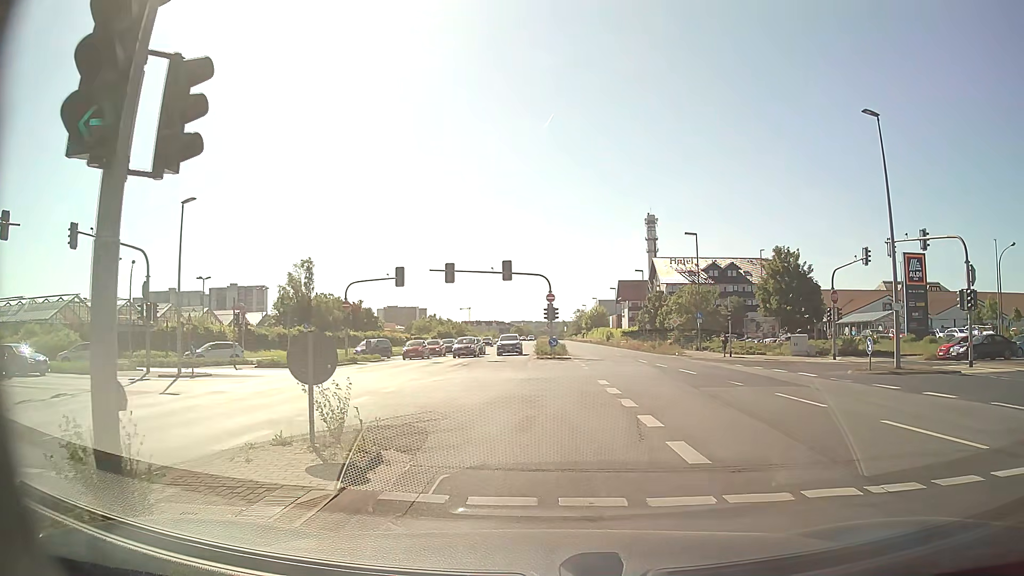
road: primary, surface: asphalt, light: Day
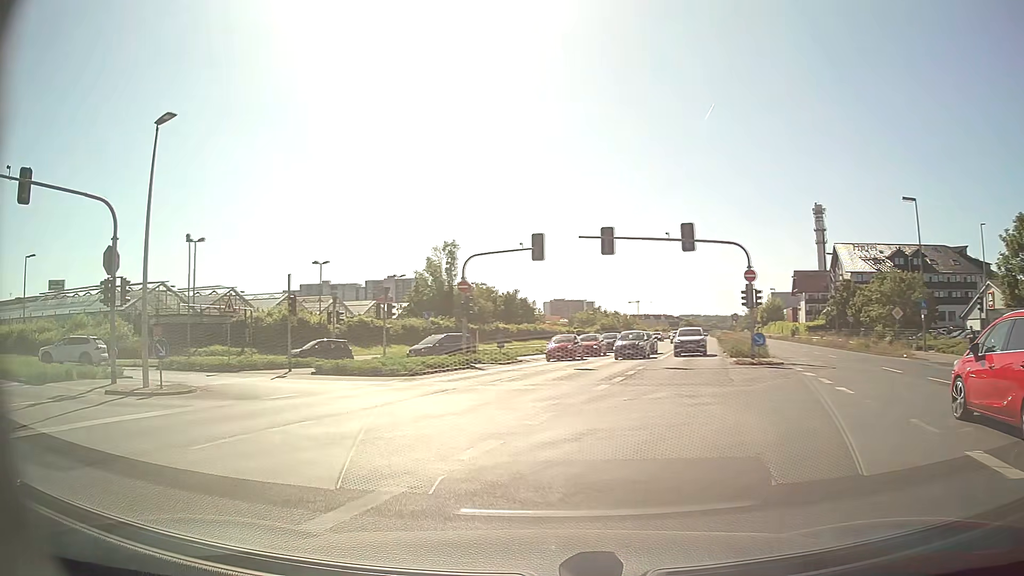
(-0.8, +13.9) m; -13°
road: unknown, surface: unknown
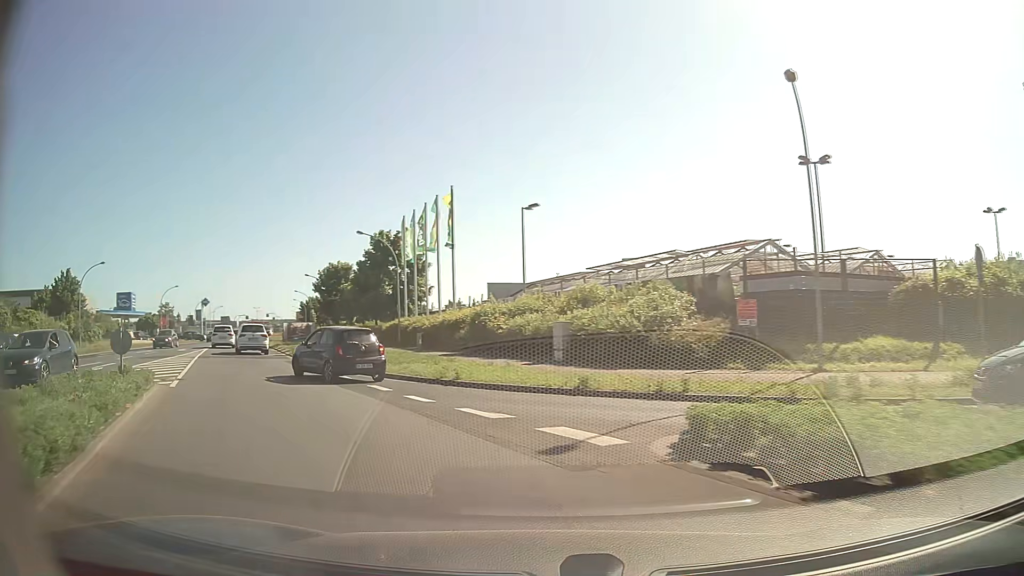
(-11.5, +23.0) m; -53°
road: tertiary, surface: asphalt
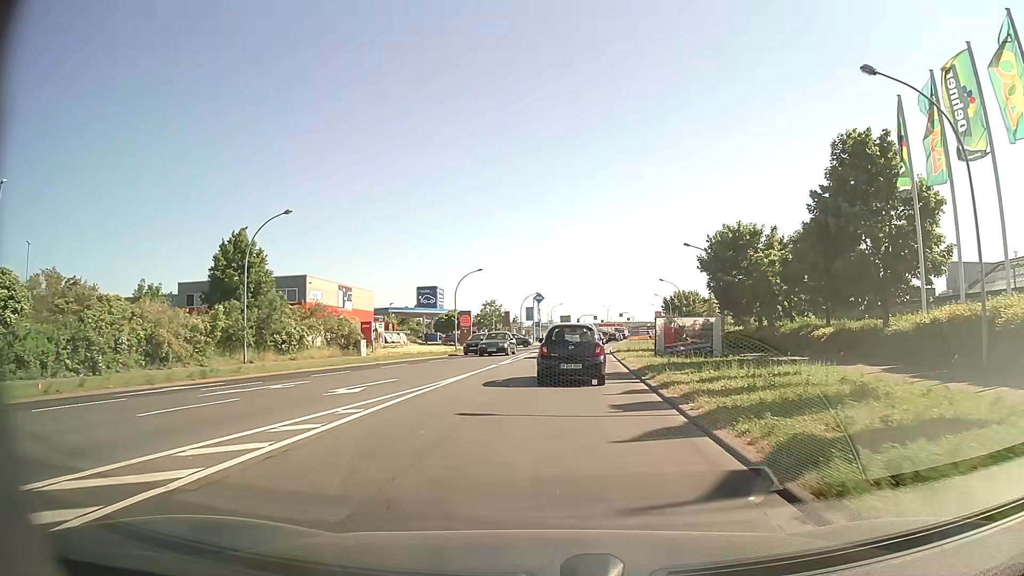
(-11.9, +28.1) m; -31°
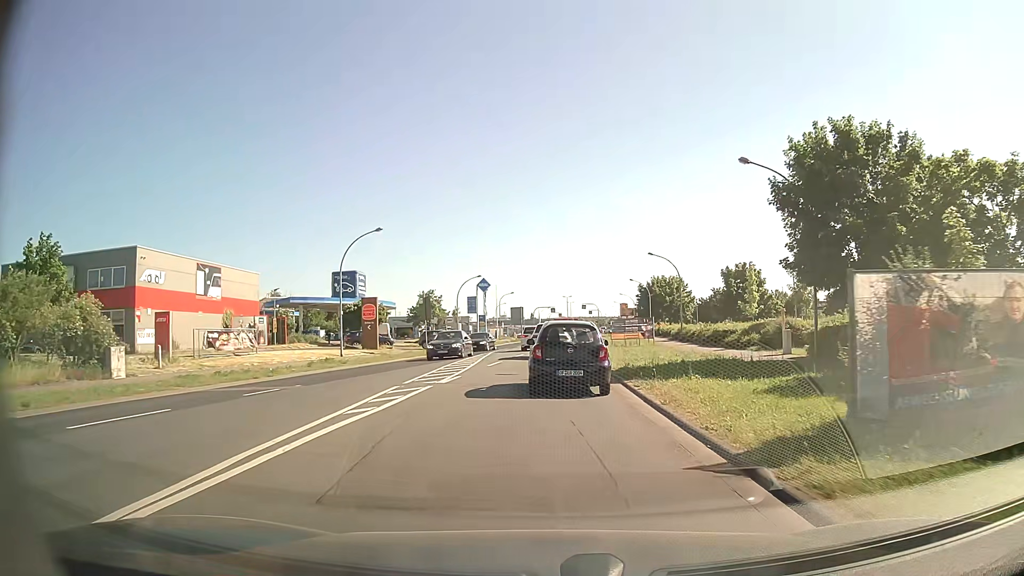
(+0.9, +24.6) m; +4°
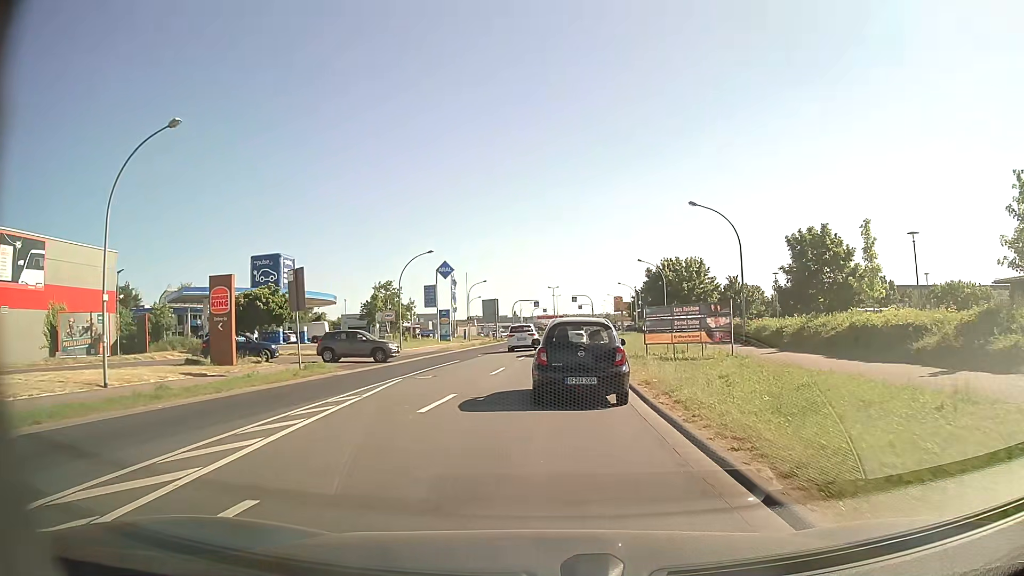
(+0.2, +23.0) m; +2°
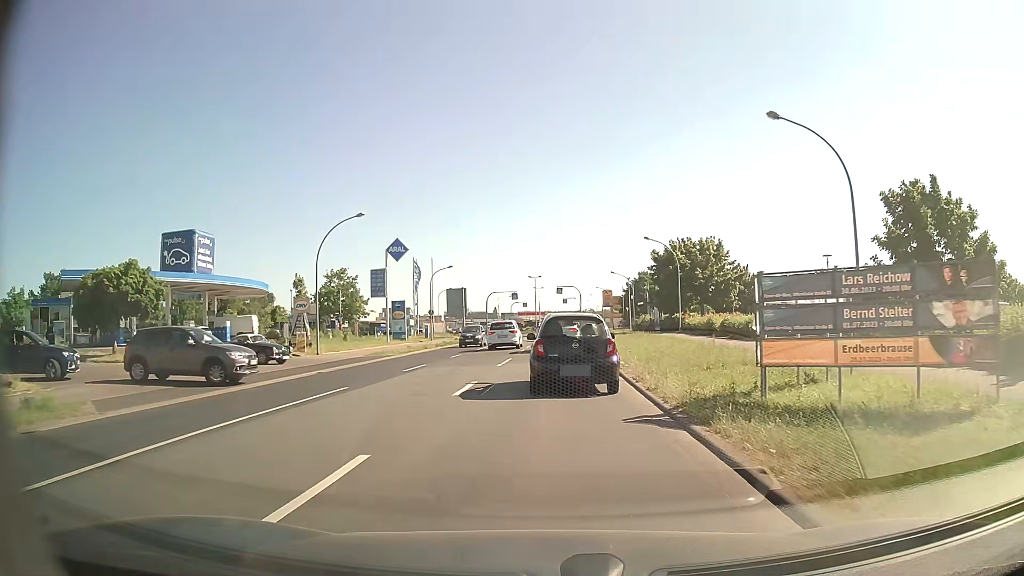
(+0.1, +16.1) m; +1°
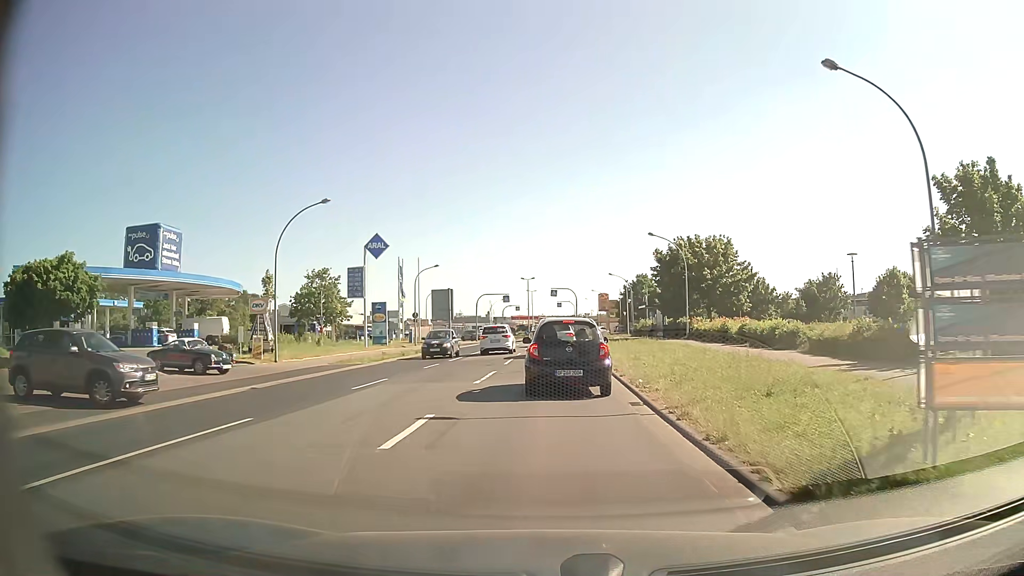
(0.0, +5.2) m; 0°
(0, +10) (0, +20) (+1, +30) (+1, +40) (+1, +50) (+1, +60) (+1, +70) (+2, +80) (+3, +90) (+10, +97) m
